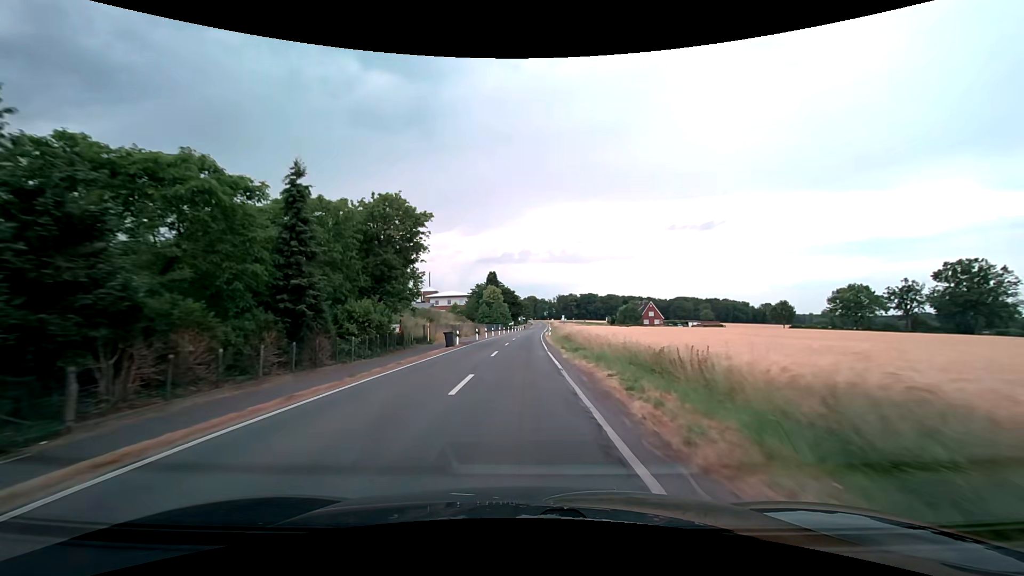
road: secondary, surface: asphalt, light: Day
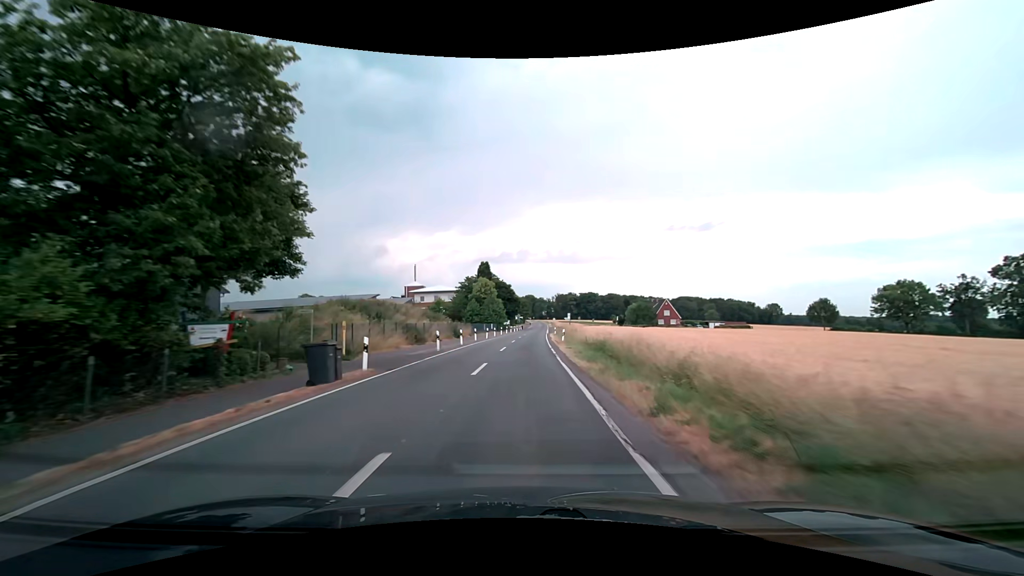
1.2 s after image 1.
(0.0, +20.8) m; 0°
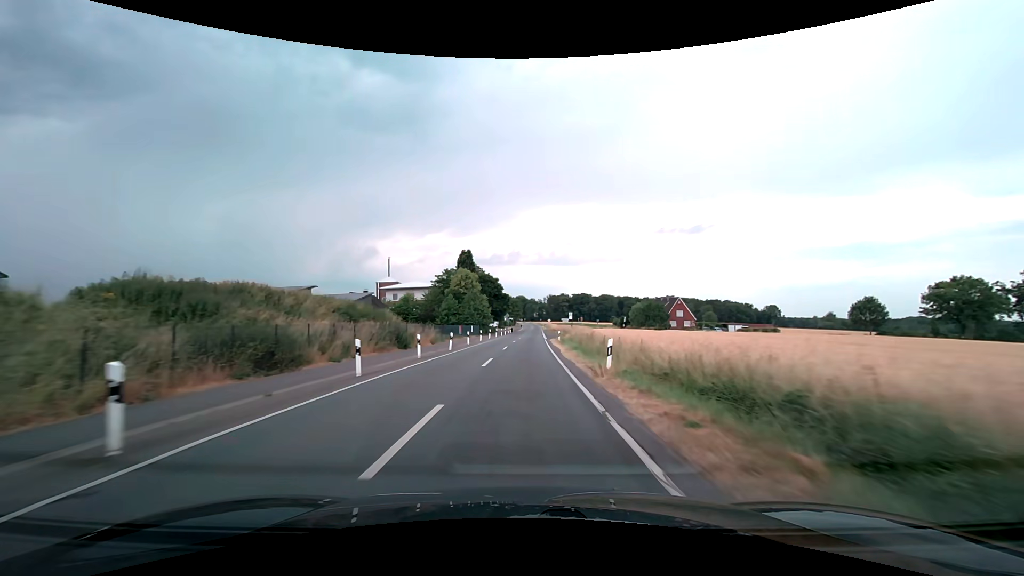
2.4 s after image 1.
(+0.1, +20.8) m; +1°
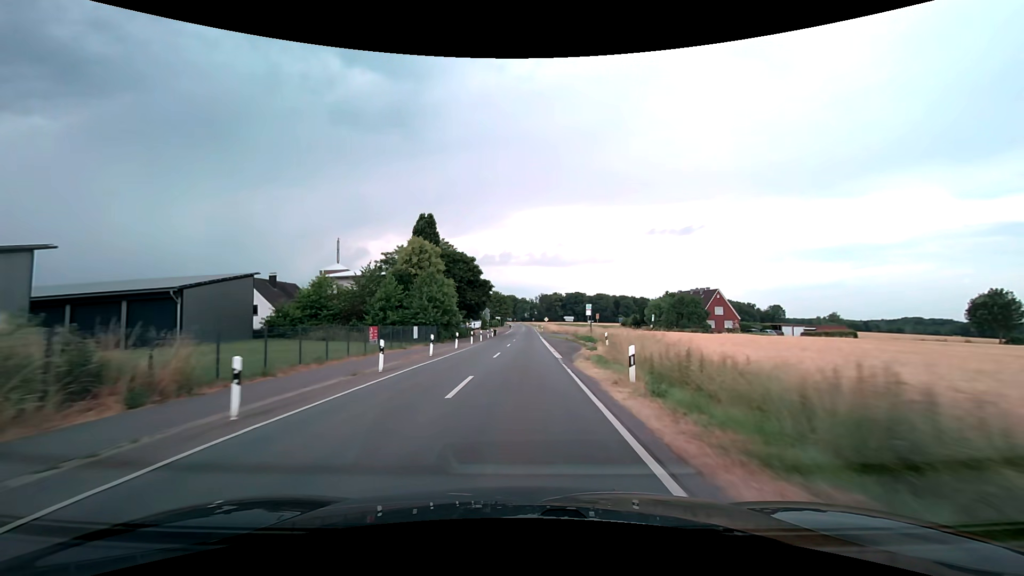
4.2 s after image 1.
(+0.4, +31.4) m; +1°
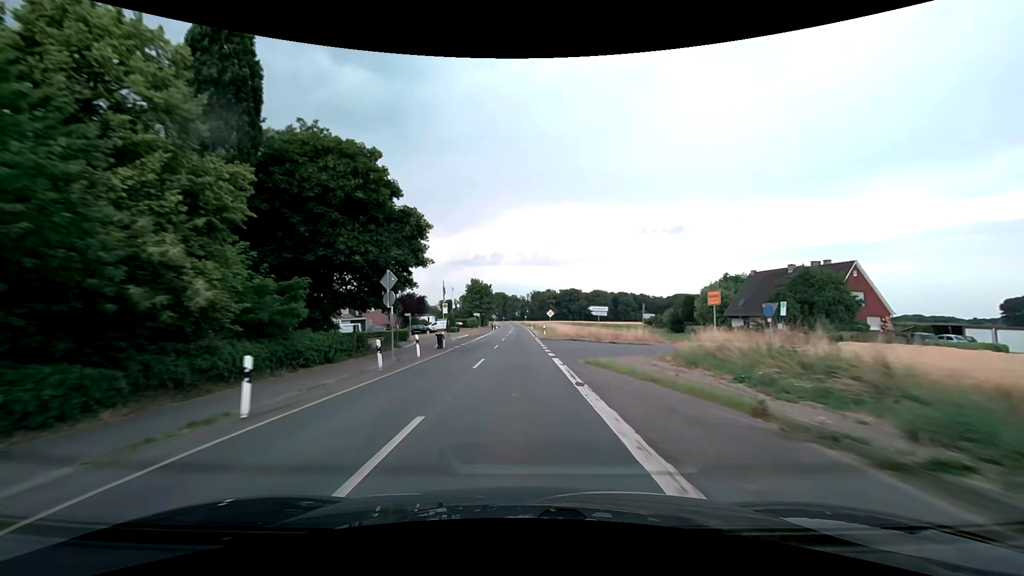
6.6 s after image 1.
(+0.5, +42.2) m; +1°
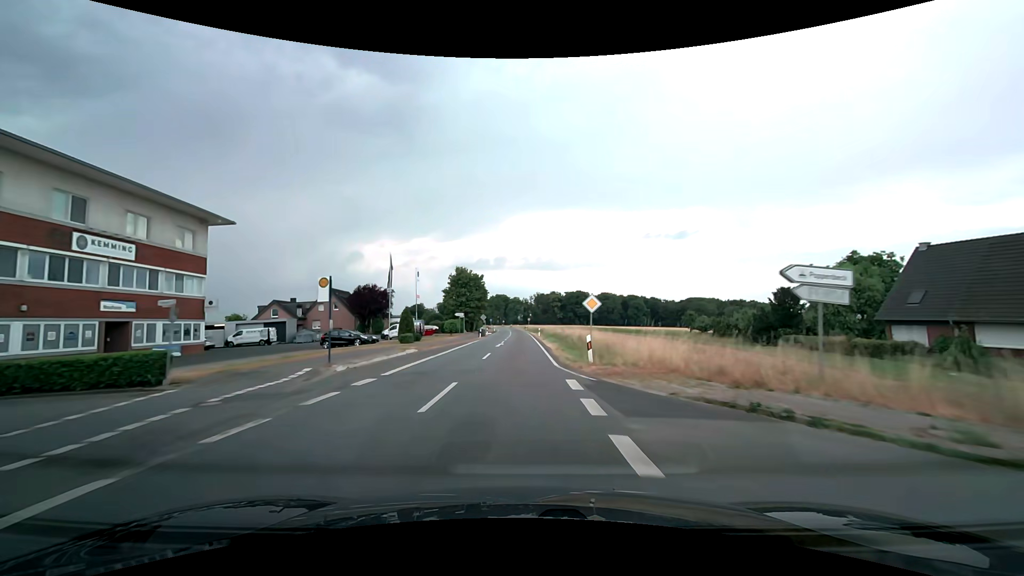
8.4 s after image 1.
(0.0, +31.6) m; 0°
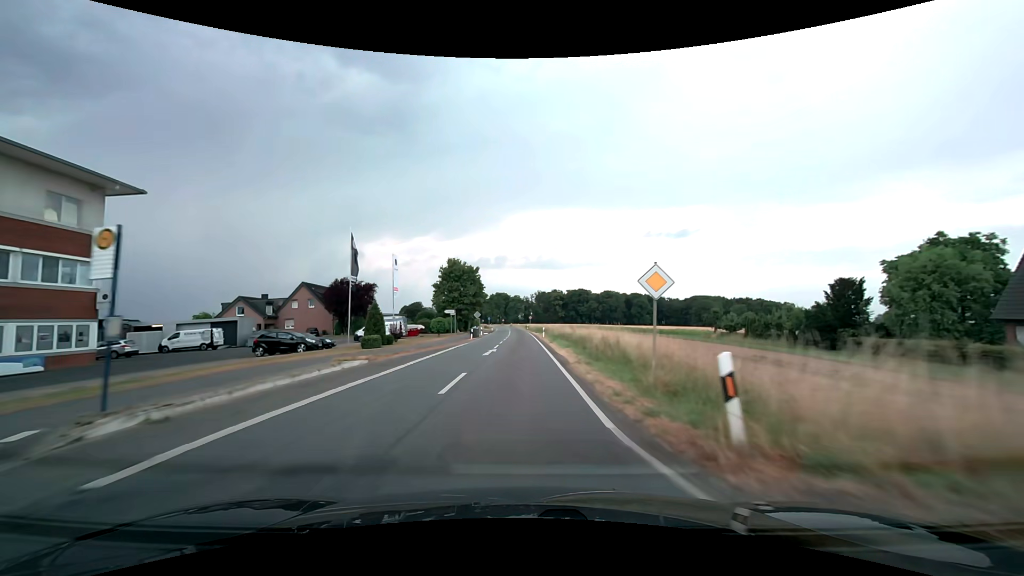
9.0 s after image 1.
(0.0, +10.5) m; 0°
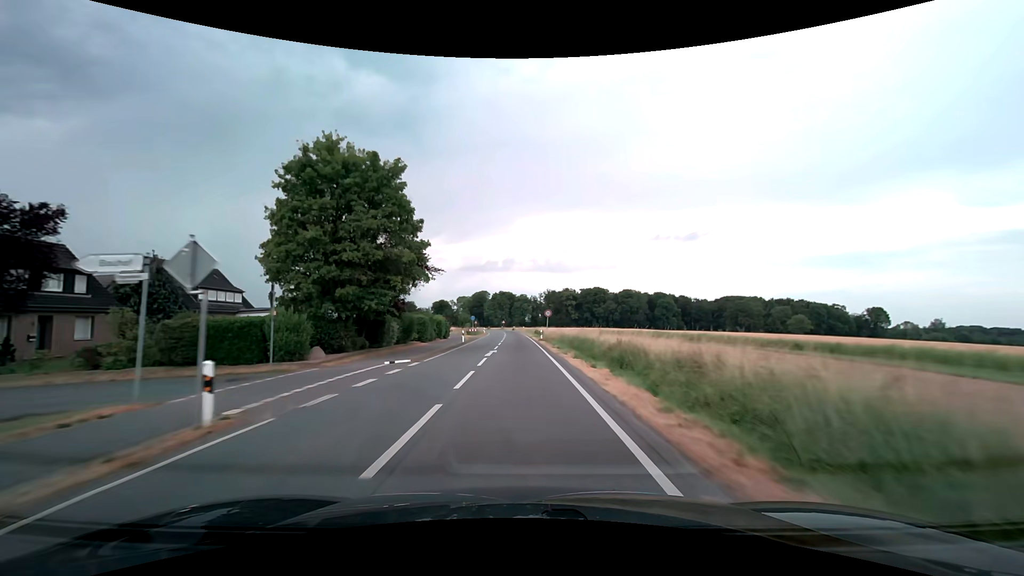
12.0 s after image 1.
(-0.1, +52.7) m; -1°
(0, +10) (0, +20) (0, +30) (0, +40) (0, +50) (-1, +60) (-1, +70) (-1, +80) (-2, +90) (-2, +100) m
